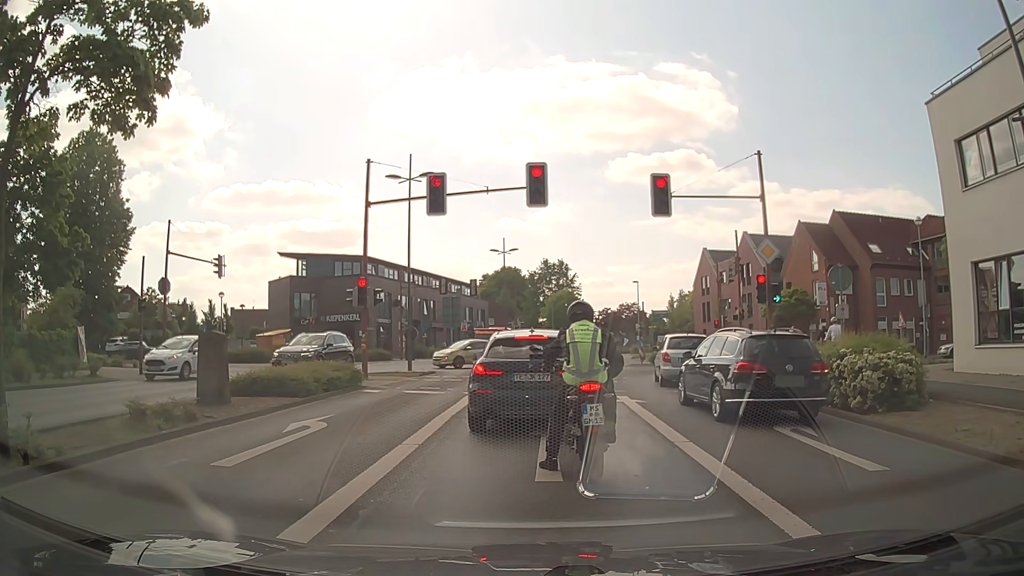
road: secondary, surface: asphalt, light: Day
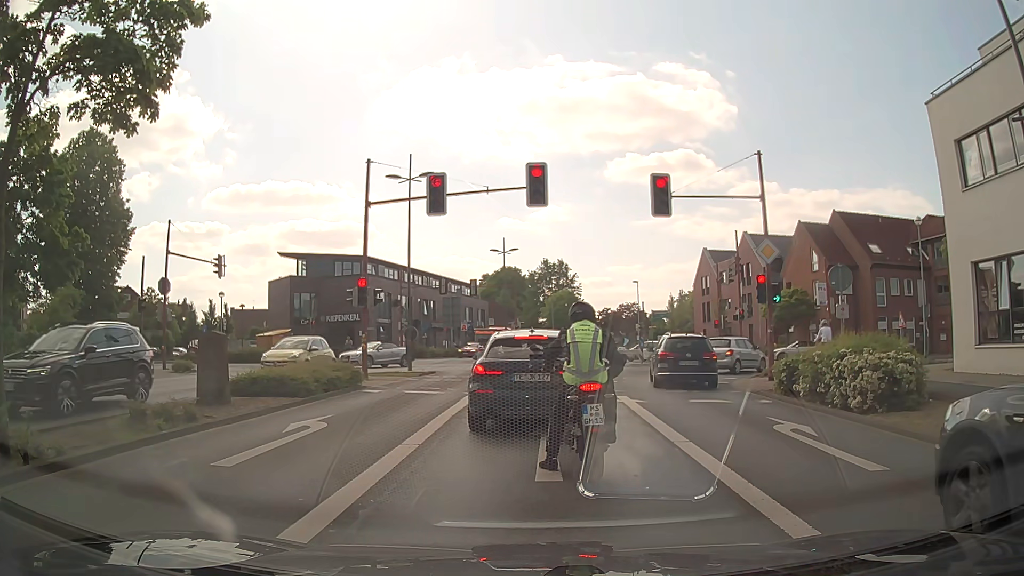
(0.0, 0.0) m; 0°
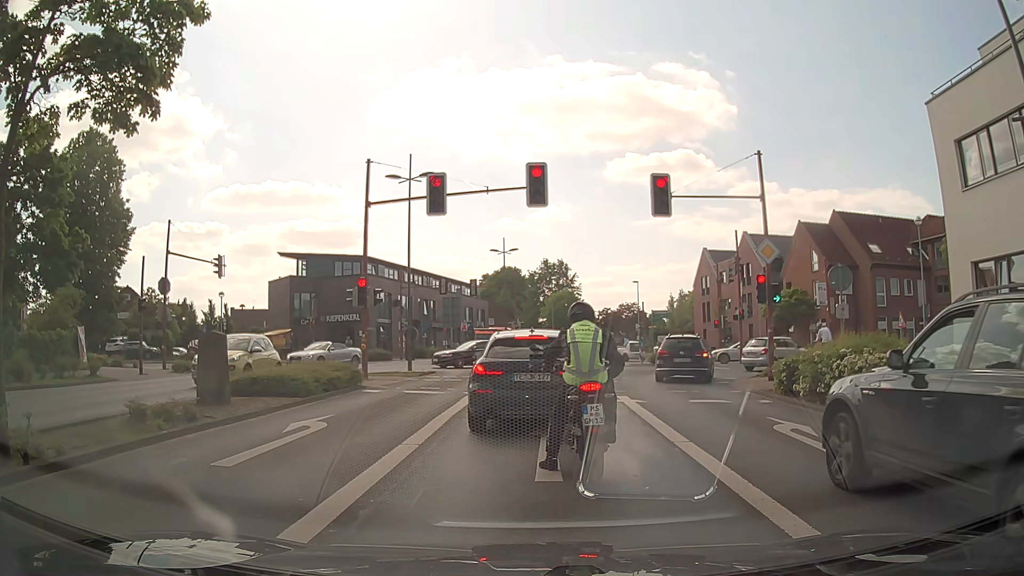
(0.0, 0.0) m; 0°
(0, +10) (+1, +20) (+1, +30) (+2, +40) (+3, +50) (+4, +60) (+6, +70) (+8, +80) (+9, +89) (+11, +99) m
